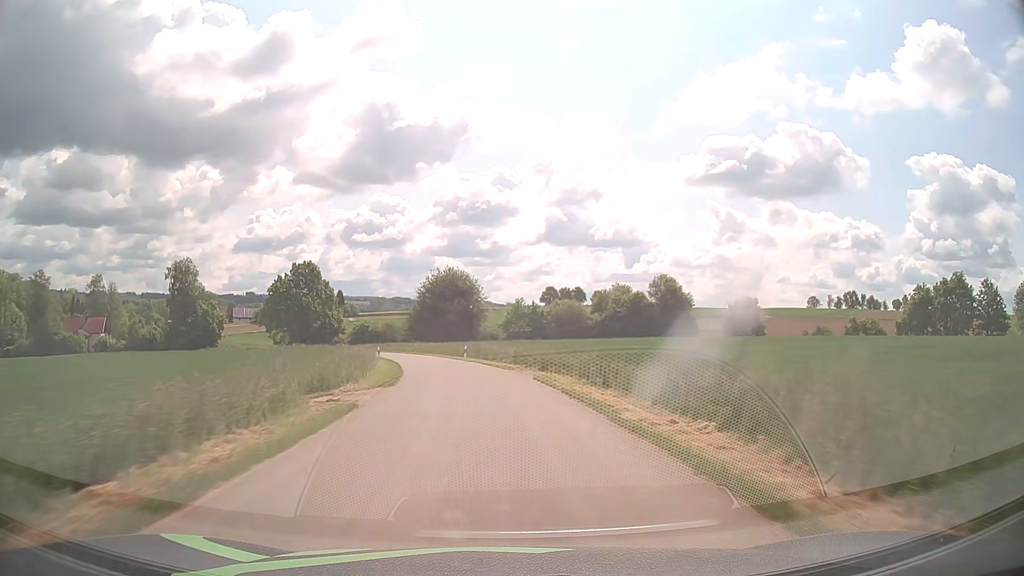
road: unclassified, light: Day
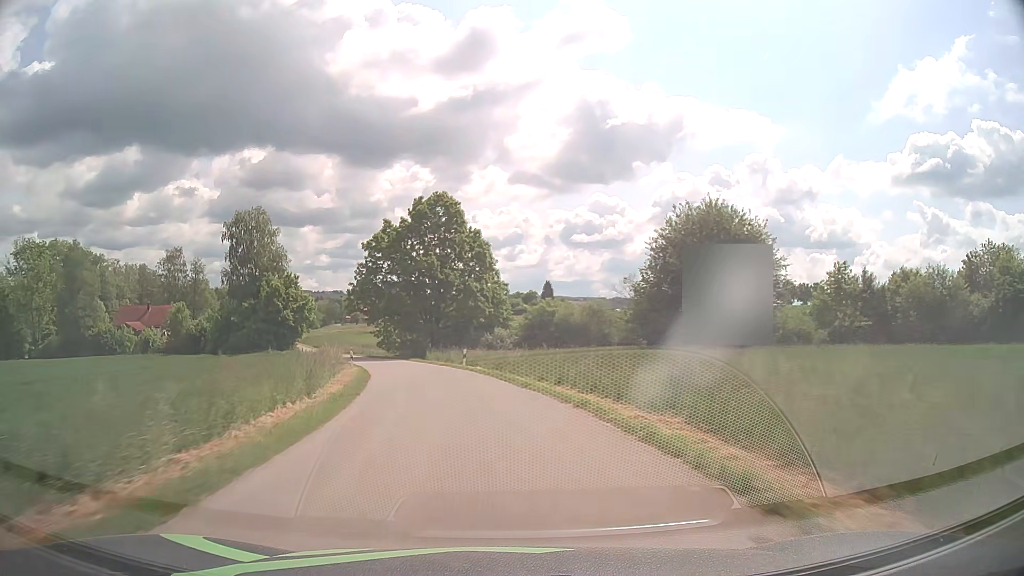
(-8.3, +57.0) m; -18°
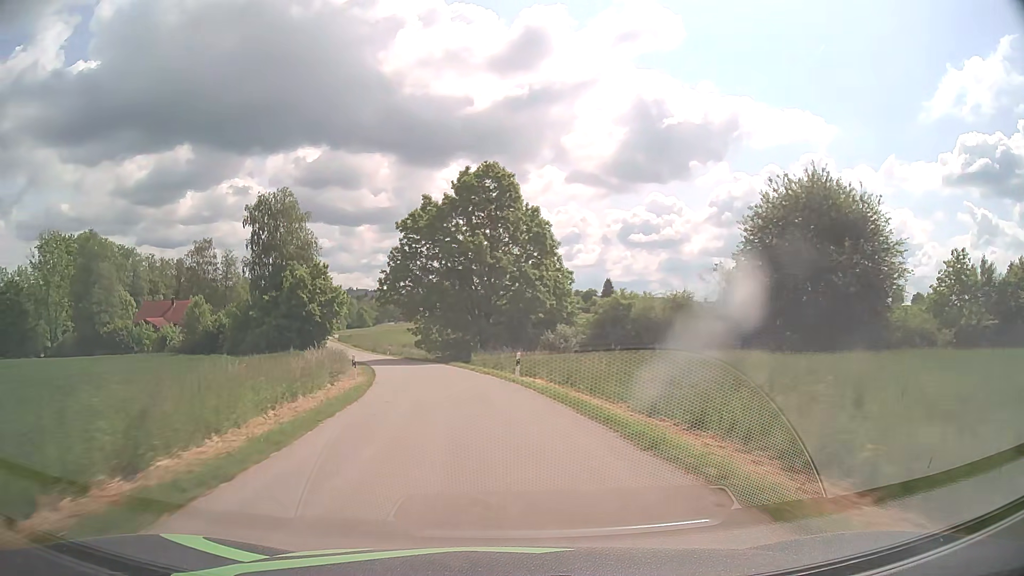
(-0.5, +11.0) m; -5°
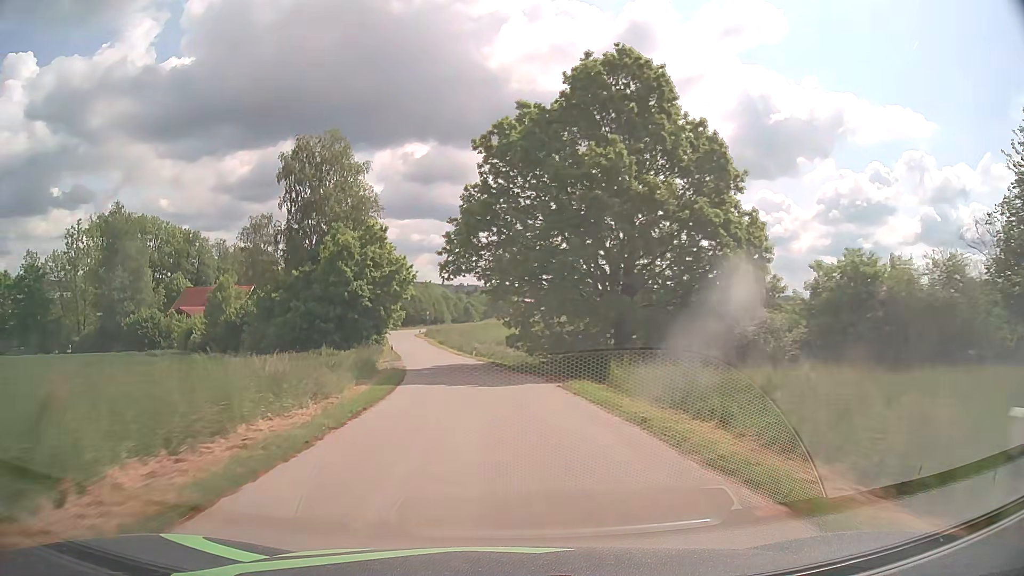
(-1.8, +21.5) m; -9°
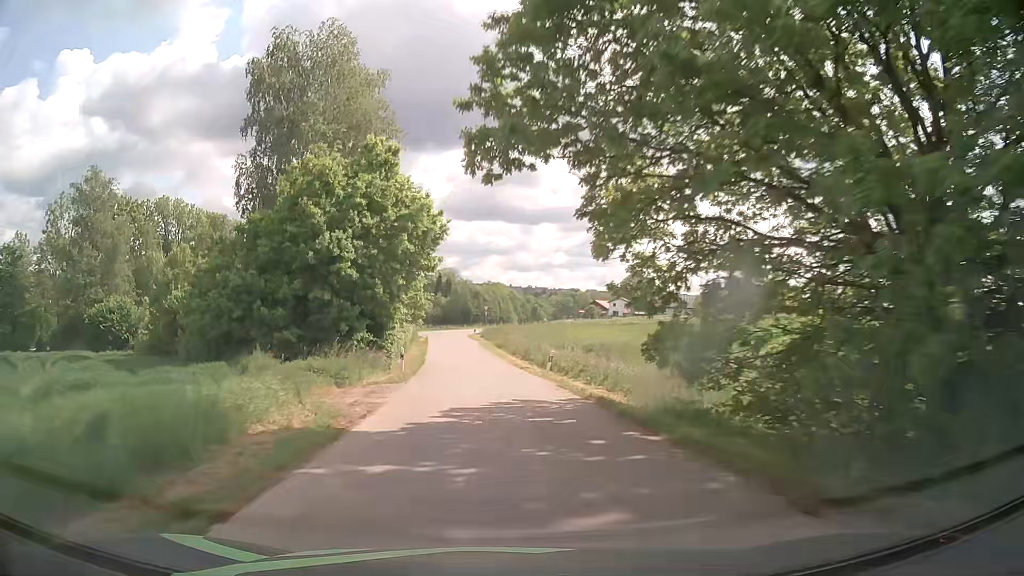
(-1.3, +21.1) m; -6°
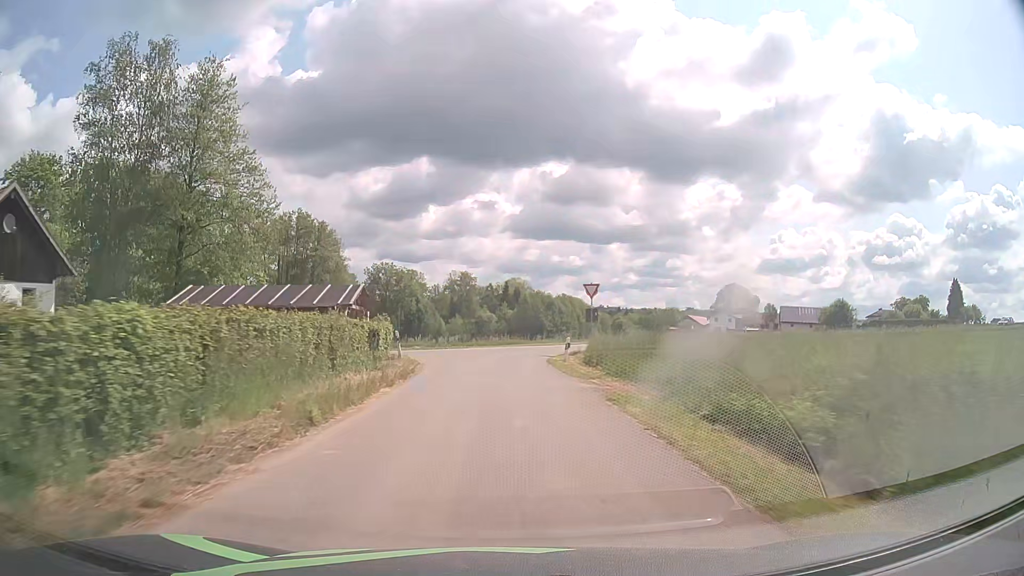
(-2.7, +47.5) m; -6°
